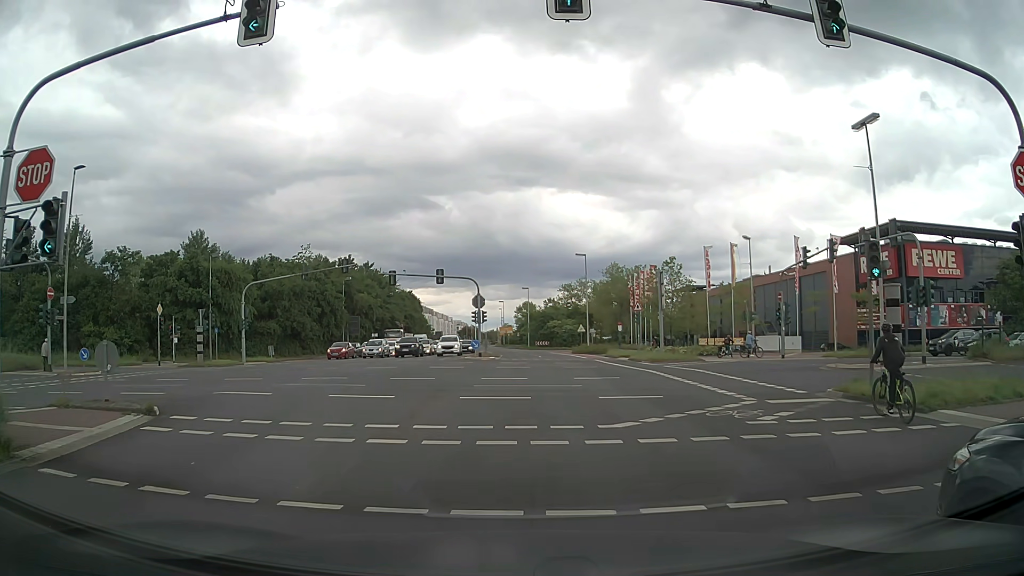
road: secondary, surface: asphalt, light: Day
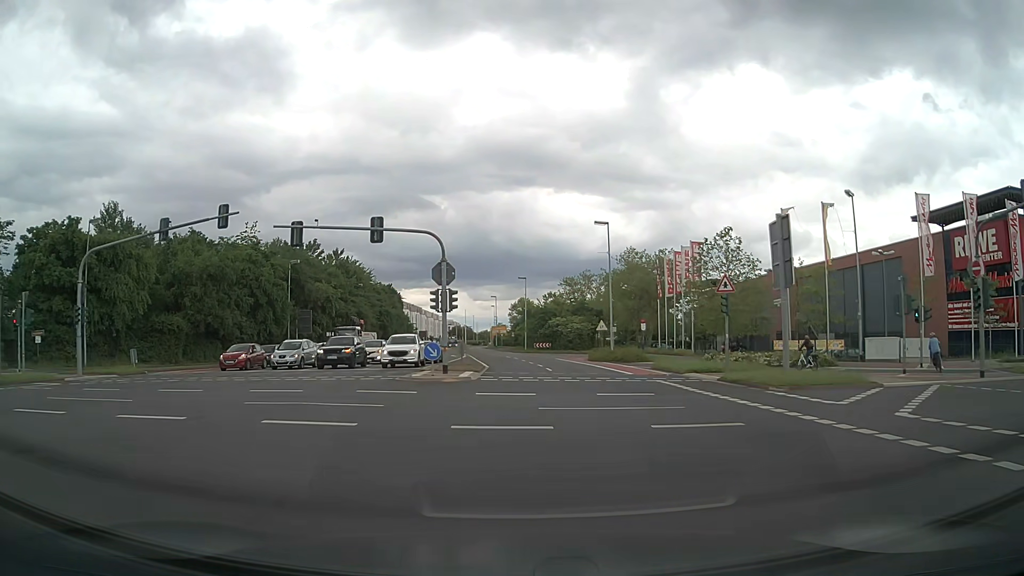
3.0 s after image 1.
(0.0, +22.3) m; +1°
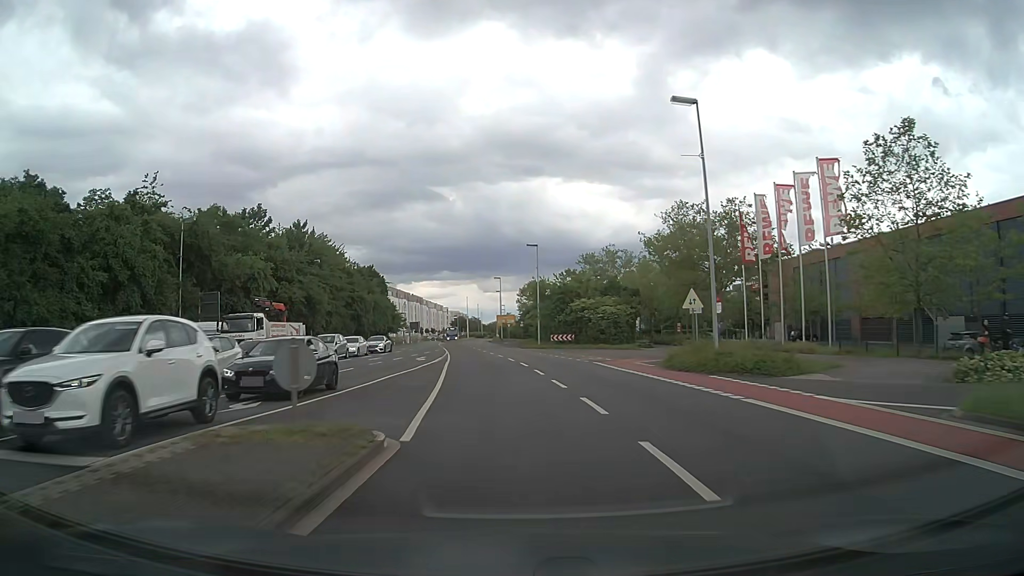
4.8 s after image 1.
(0.0, +26.6) m; -1°
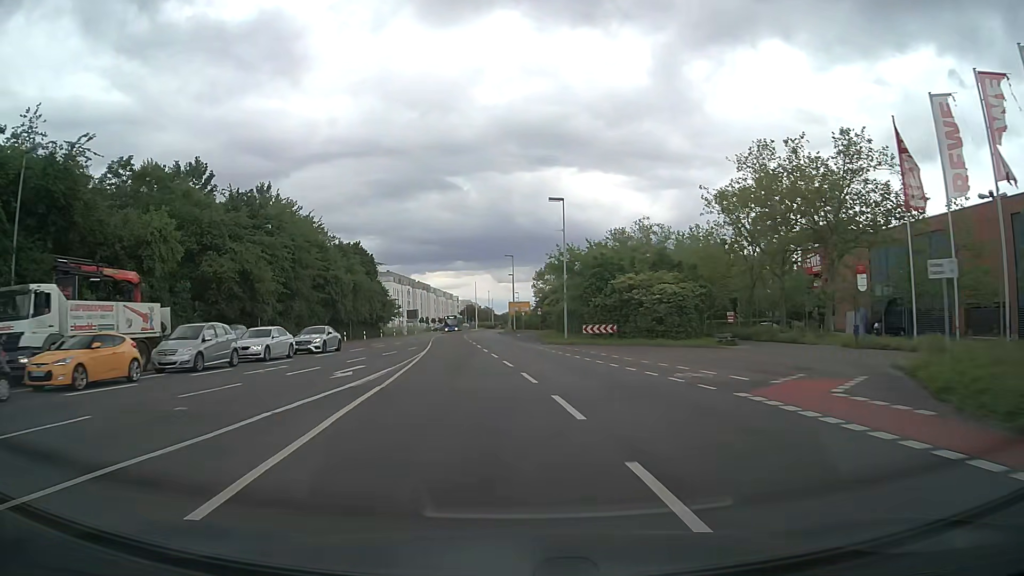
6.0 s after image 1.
(-0.2, +20.0) m; -1°
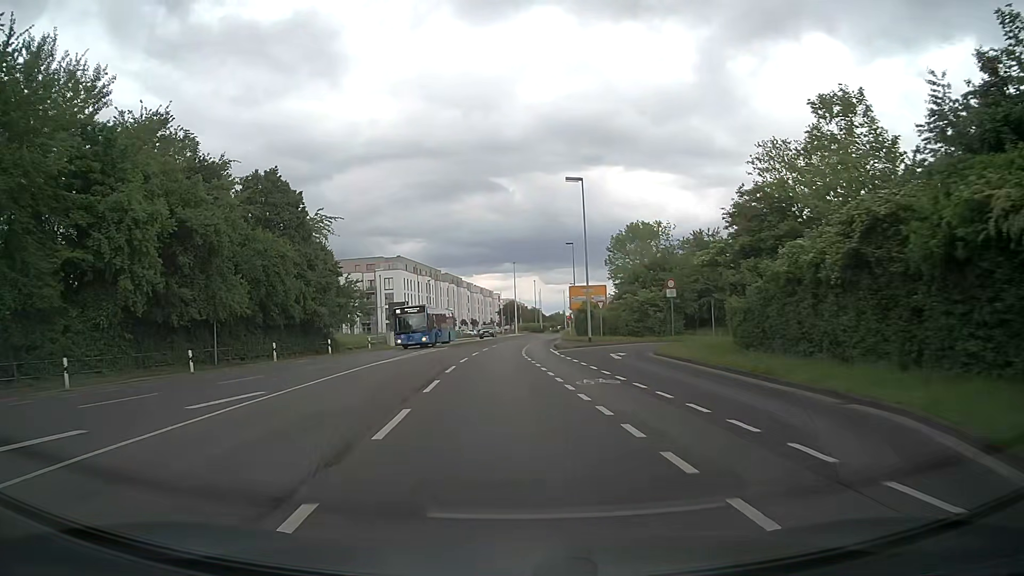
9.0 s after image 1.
(-1.8, +49.4) m; -4°
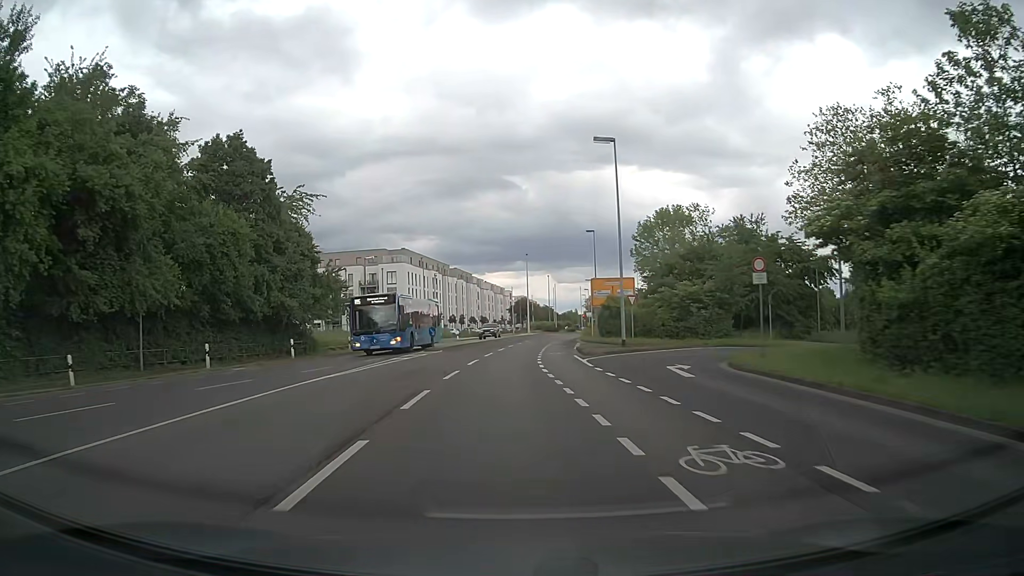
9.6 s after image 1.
(0.0, +9.2) m; -1°
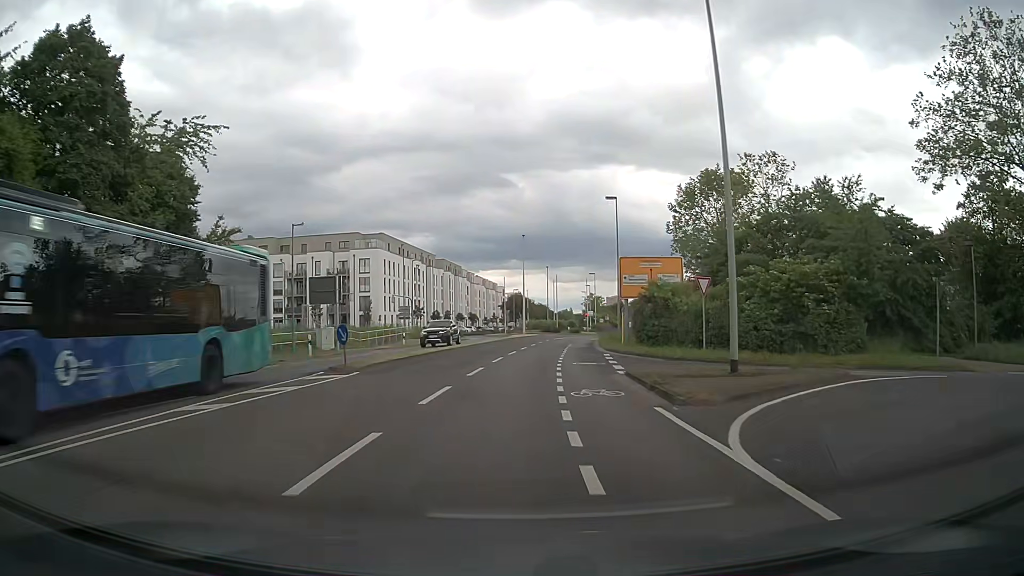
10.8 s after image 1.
(+0.1, +17.6) m; +1°
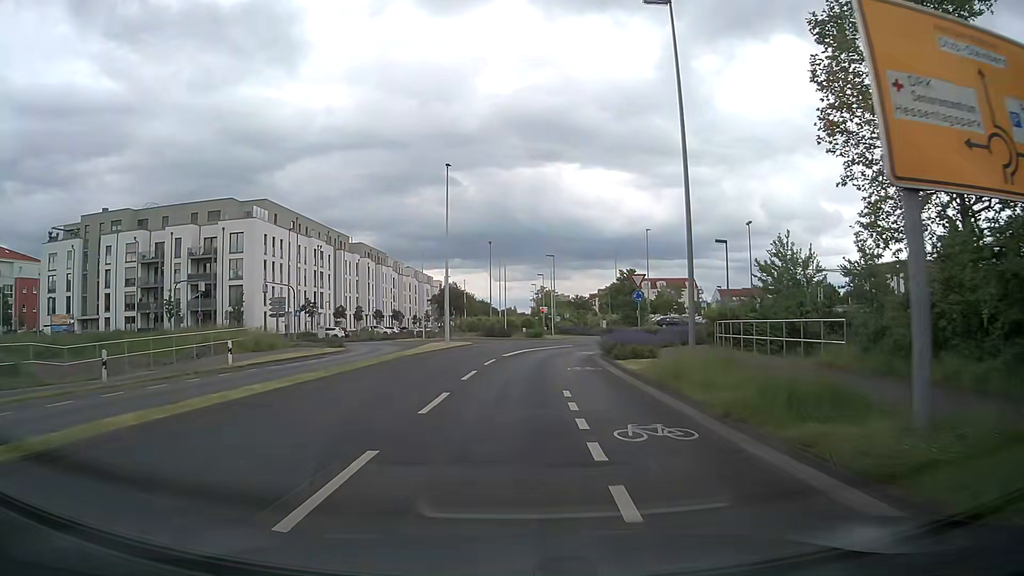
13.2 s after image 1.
(+1.3, +30.7) m; +4°
(0, +10) (+1, +20) (+2, +30) (+6, +39) (+11, +48) (+14, +57) (+12, +67) (+6, +75) (+2, +84) (+1, +94) m
